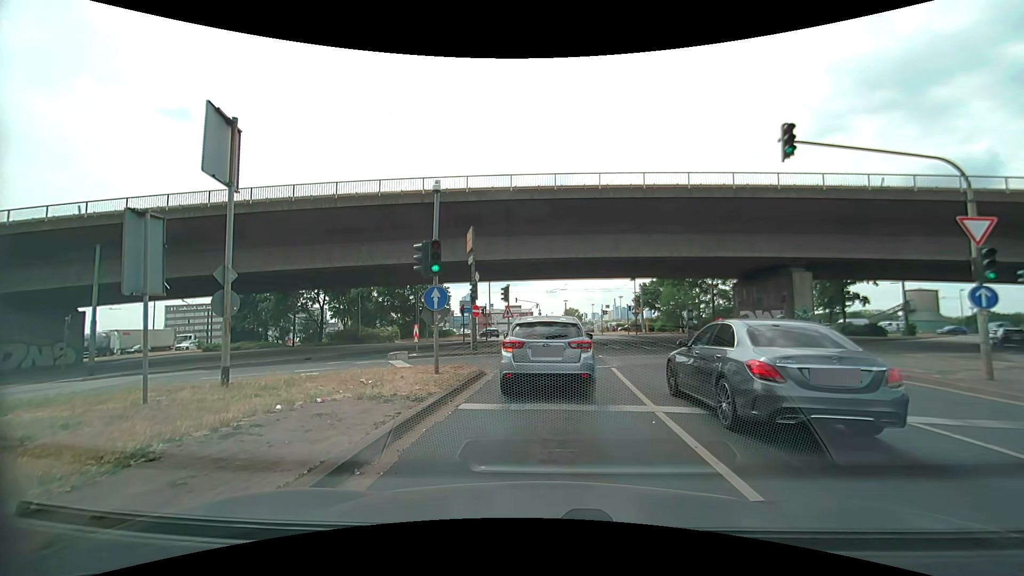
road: primary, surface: asphalt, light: Day
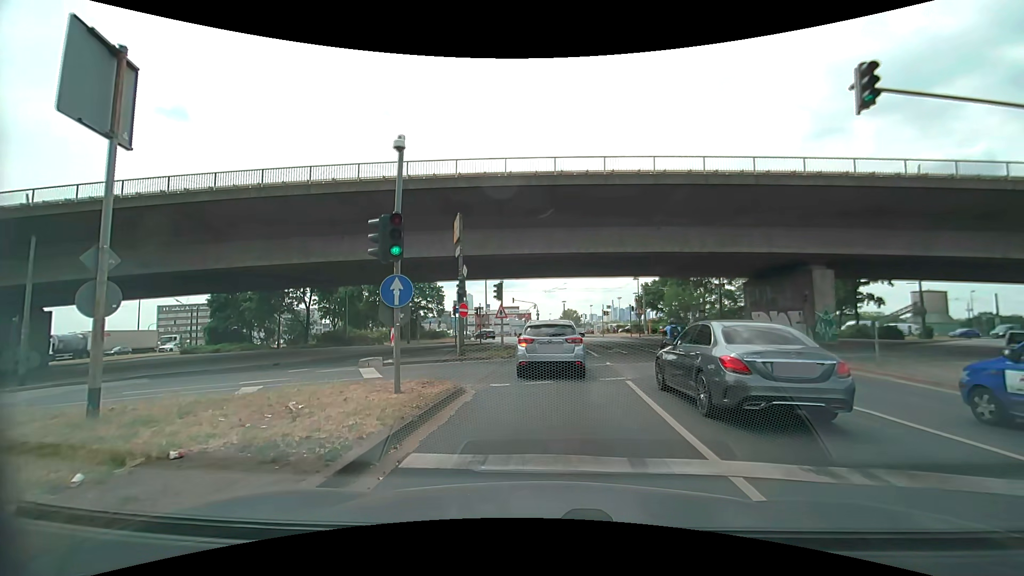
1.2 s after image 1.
(-0.1, +3.3) m; -1°
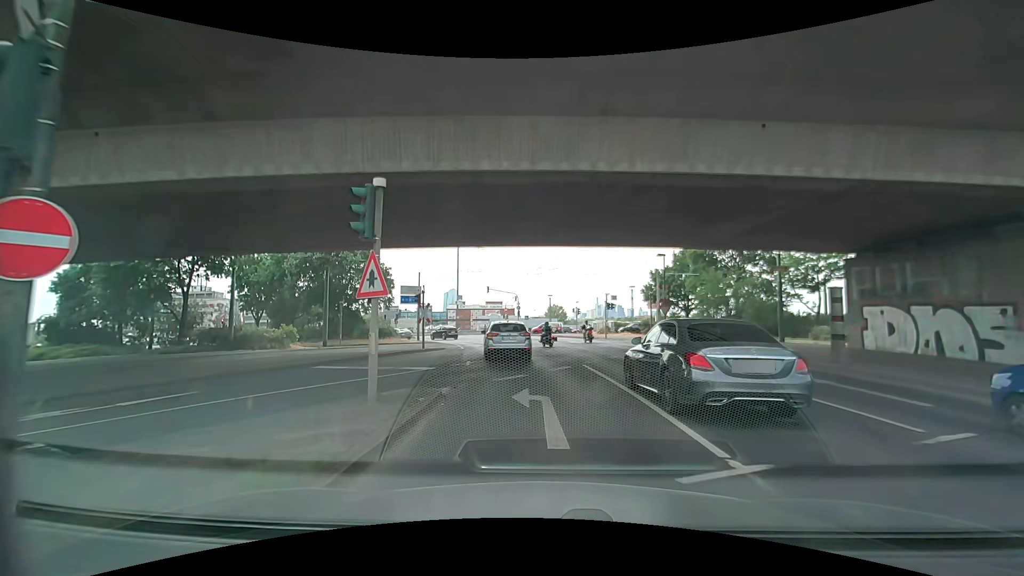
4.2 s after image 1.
(0.0, +17.7) m; +1°
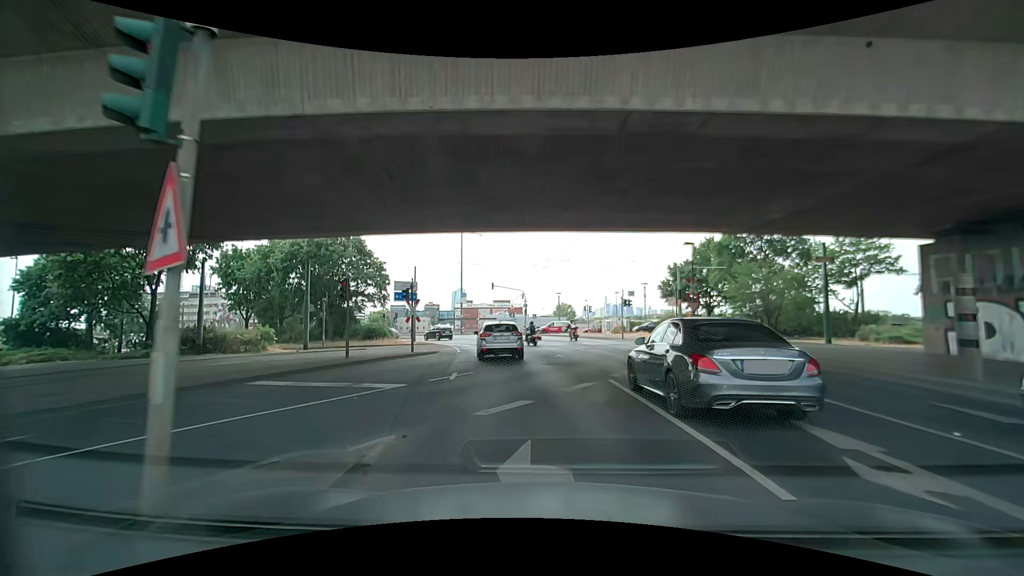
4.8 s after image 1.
(0.0, +4.5) m; 0°
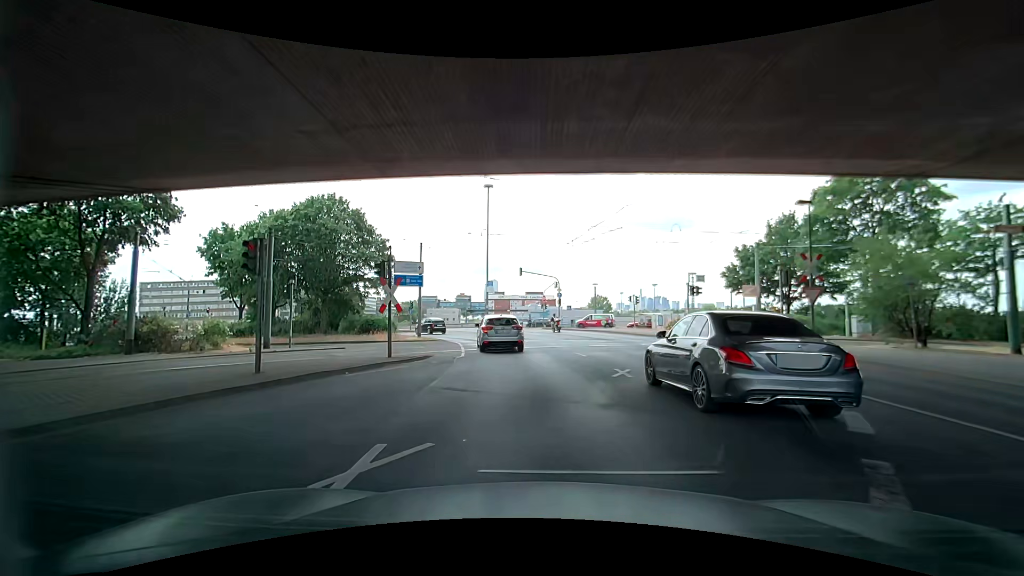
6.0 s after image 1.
(-0.5, +8.9) m; -5°
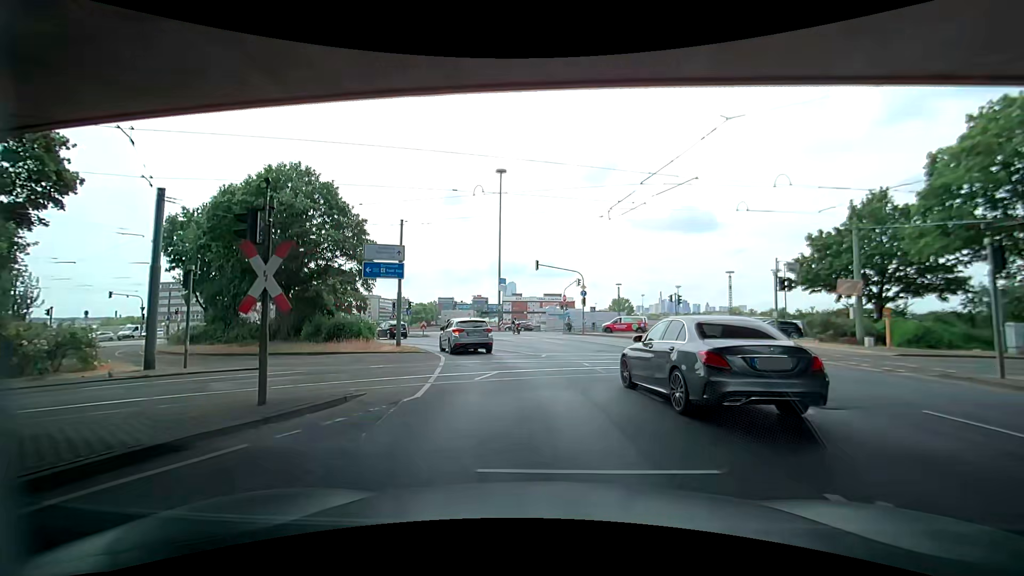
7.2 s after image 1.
(-0.1, +8.8) m; -3°
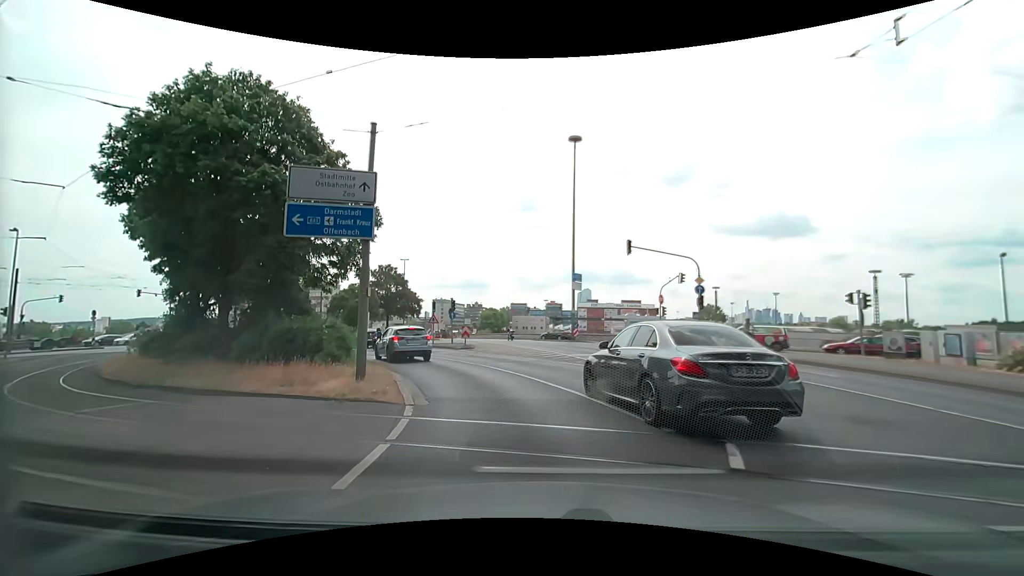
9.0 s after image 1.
(-0.4, +13.3) m; -6°
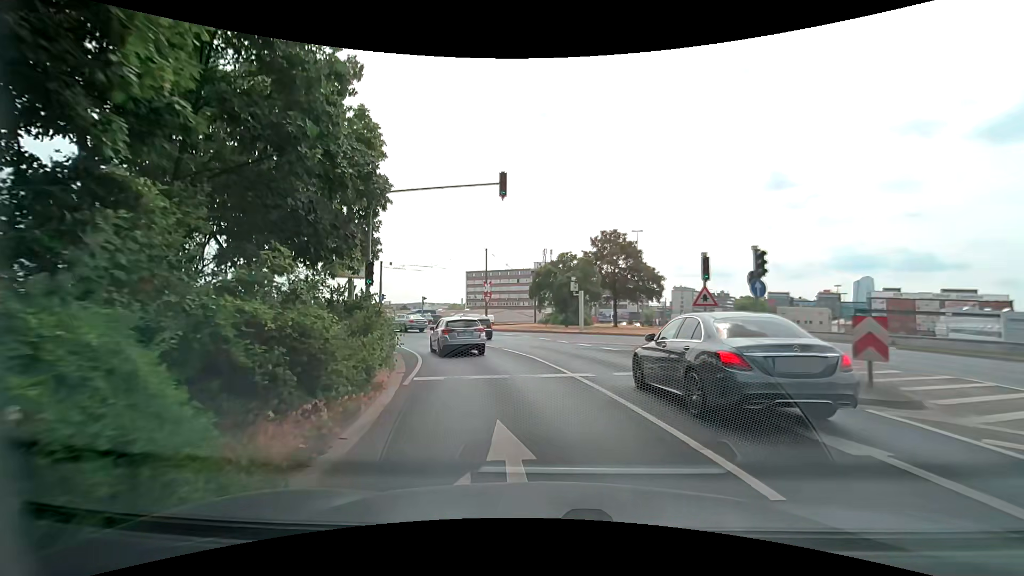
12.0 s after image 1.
(-5.1, +20.8) m; -27°
(-1, +10) (-3, +20) (-6, +29) (-12, +37) (-21, +42) (-30, +45) (-40, +46) (-50, +48) (-60, +50) (-70, +52) m
